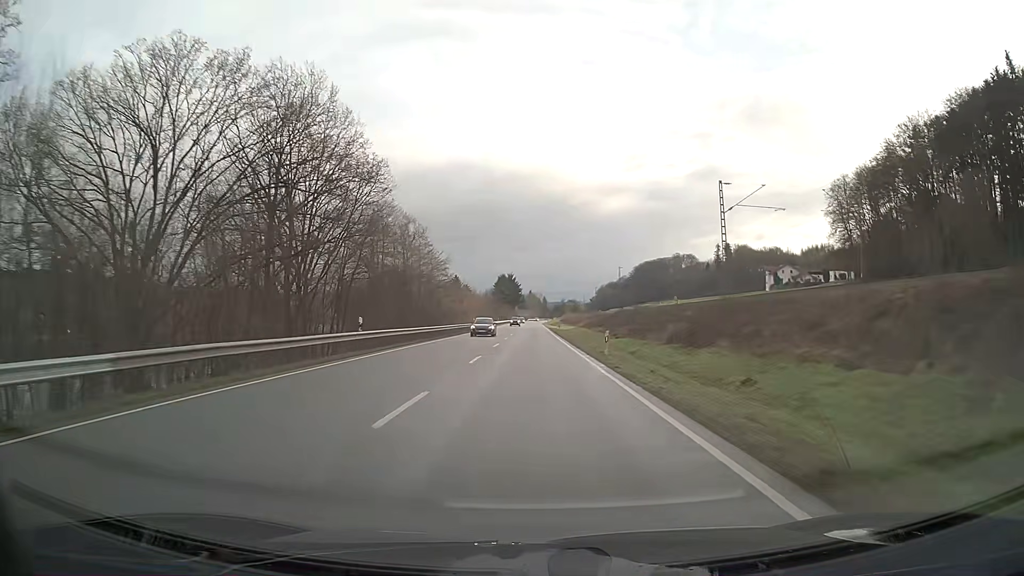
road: primary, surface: asphalt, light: Day
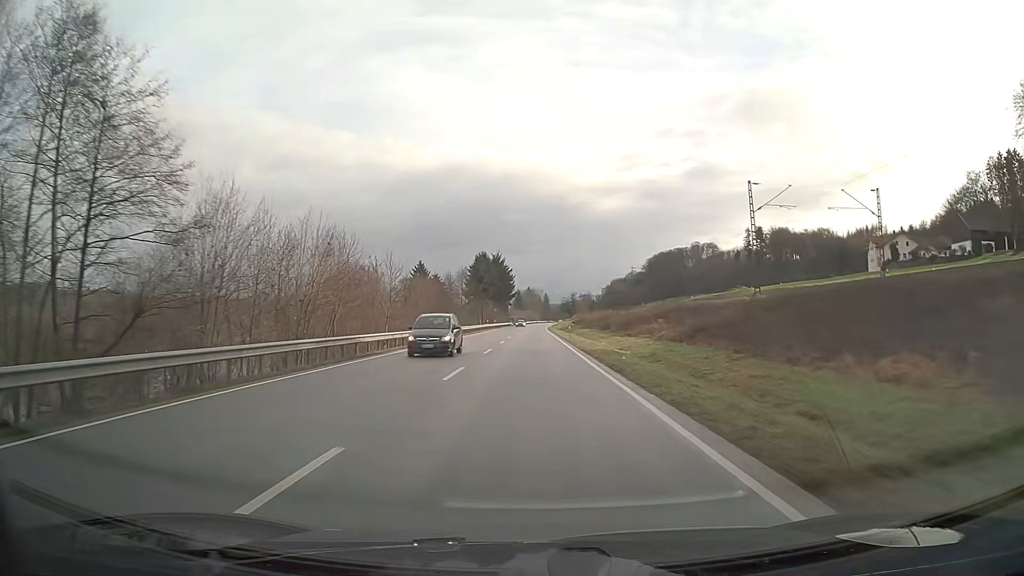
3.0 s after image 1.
(-0.1, +79.0) m; 0°
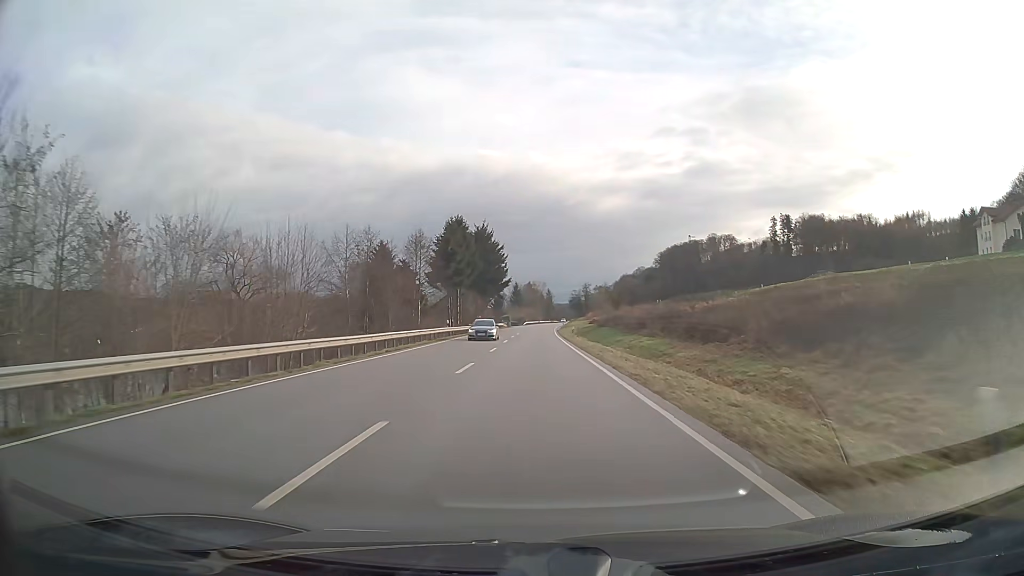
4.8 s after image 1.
(0.0, +47.4) m; 0°
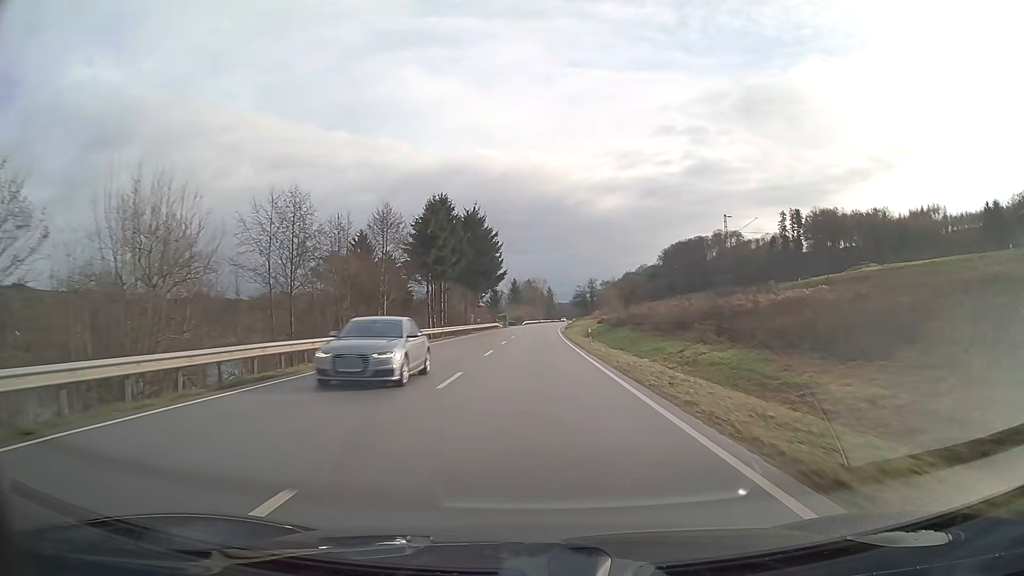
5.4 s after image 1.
(0.0, +15.8) m; 0°
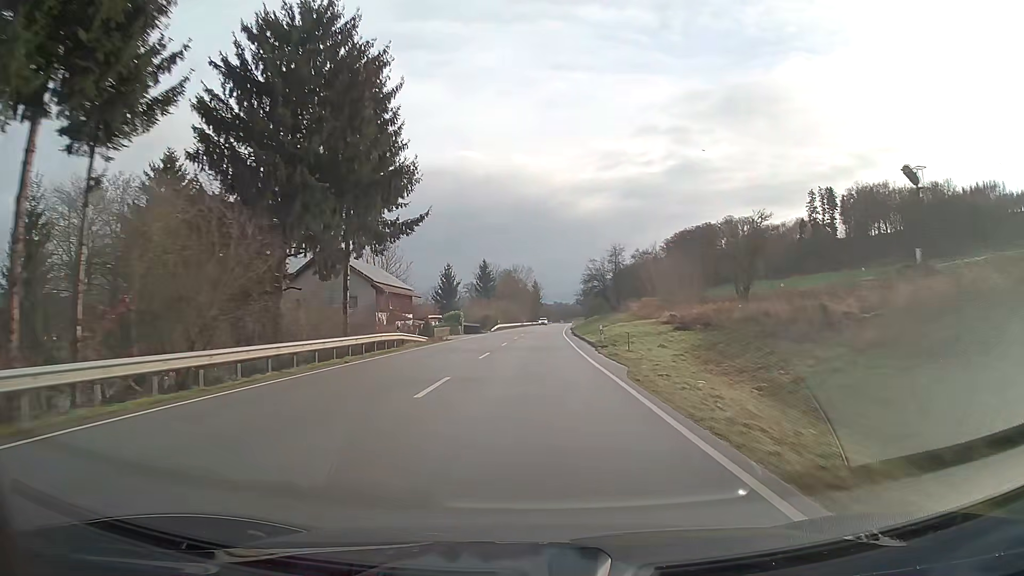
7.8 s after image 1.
(+0.7, +63.1) m; +1°
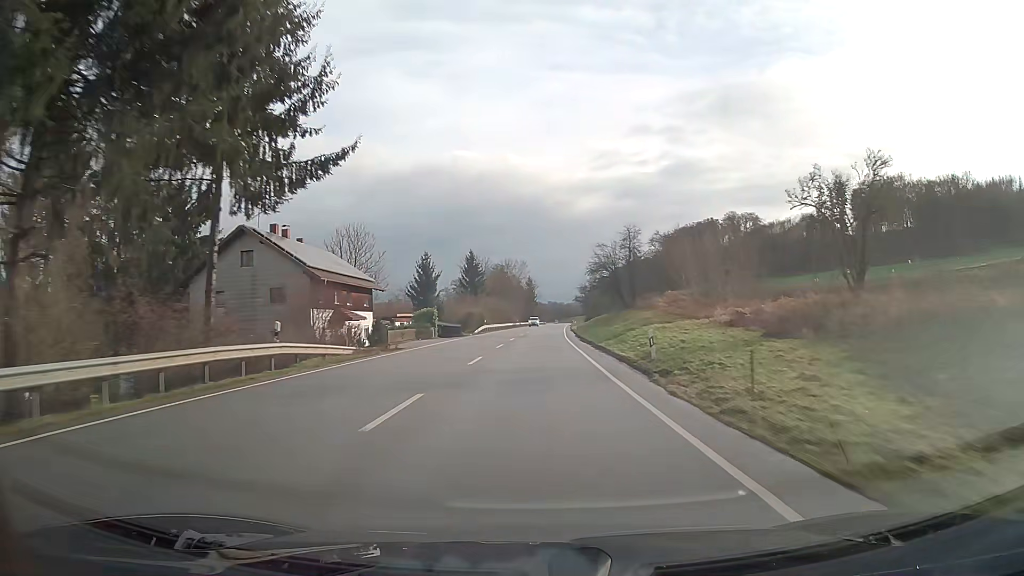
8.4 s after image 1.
(+0.1, +15.8) m; +1°
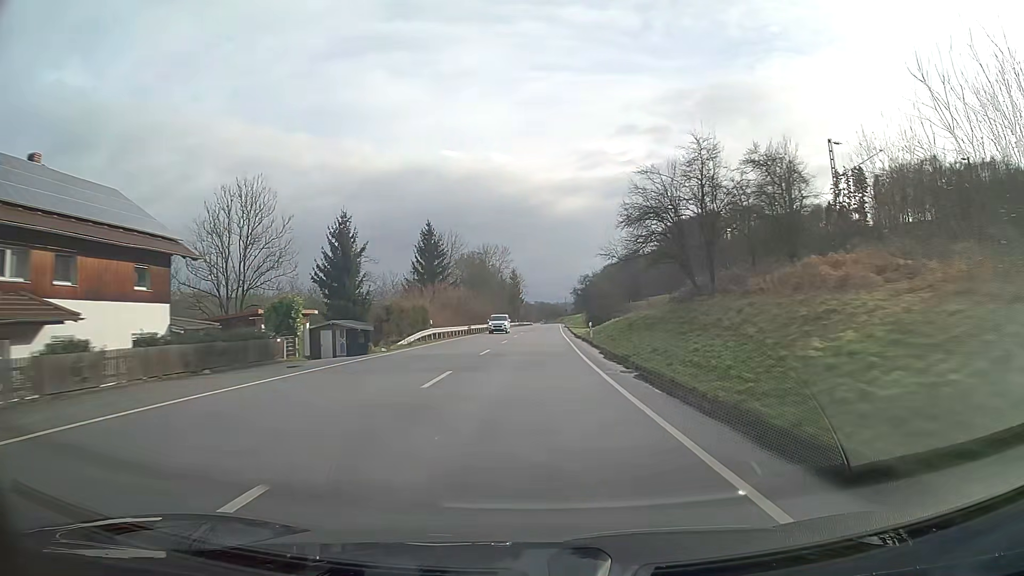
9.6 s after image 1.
(+0.3, +31.6) m; +1°
(0, +10) (0, +20) (0, +30) (0, +40) (+1, +50) (+1, +60) (+1, +70) (+1, +80) (+2, +90) (+2, +100) m
